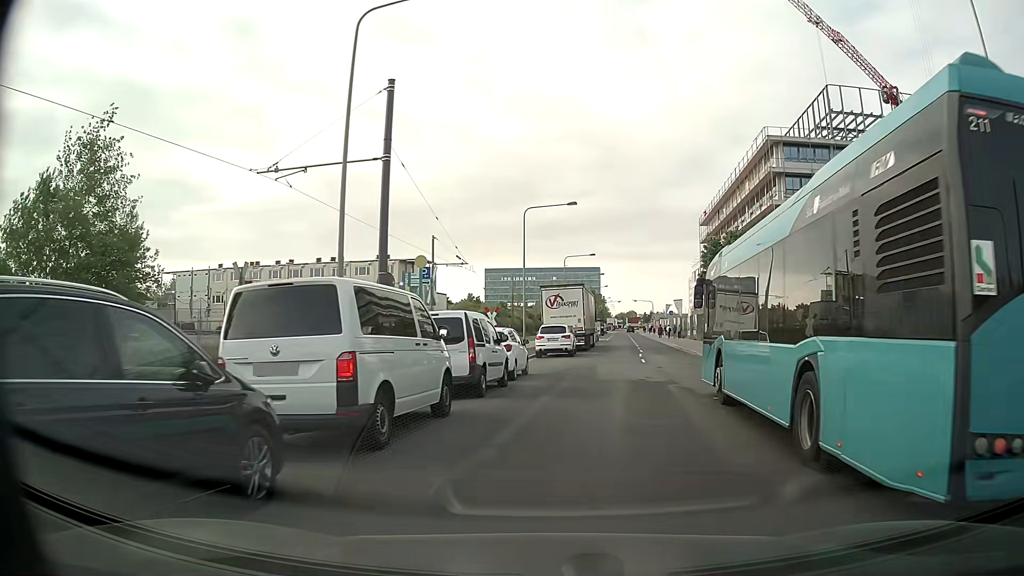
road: unclassified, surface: asphalt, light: Day
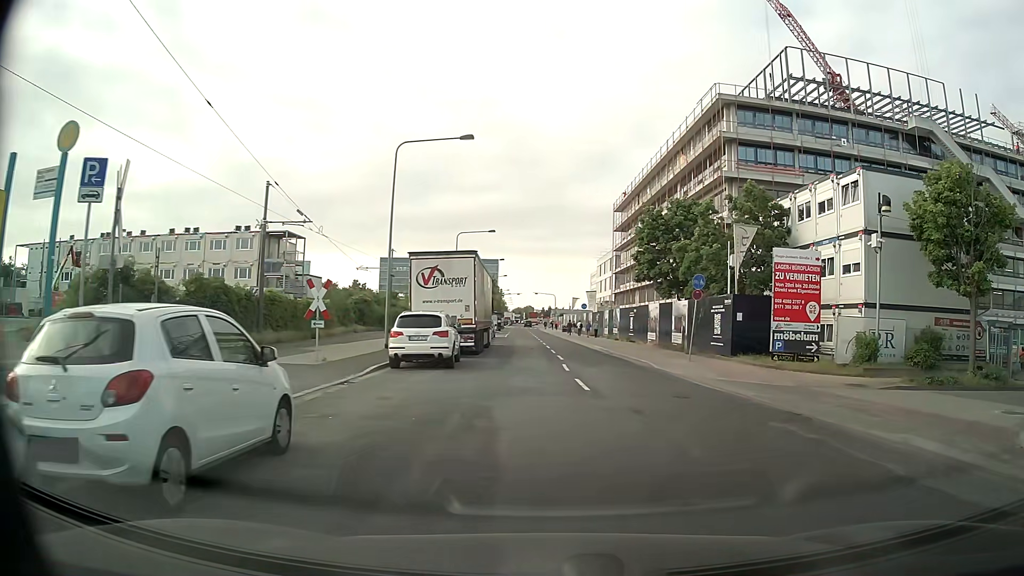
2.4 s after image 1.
(+0.8, +14.4) m; +8°
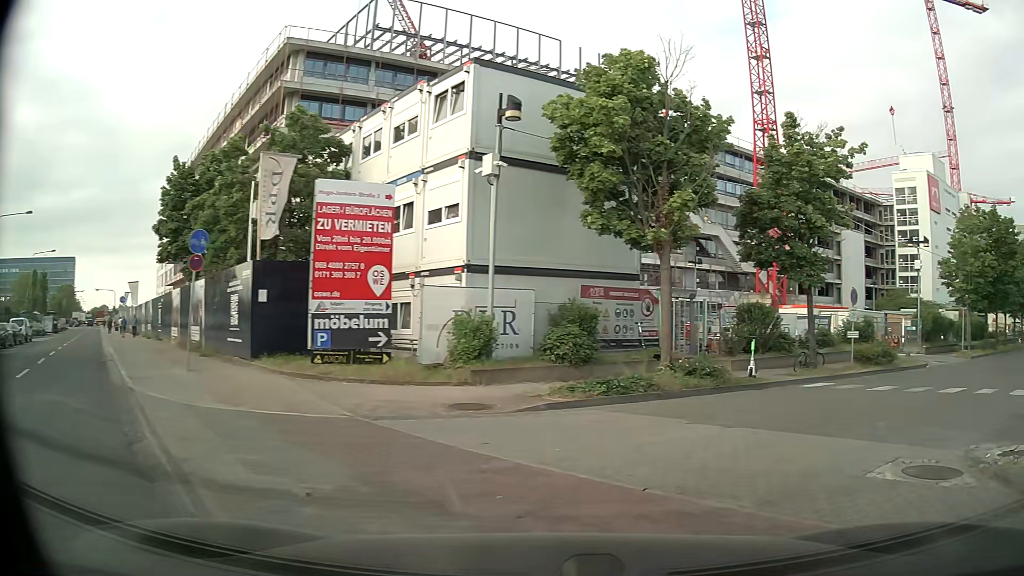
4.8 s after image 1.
(+2.9, +9.8) m; +35°
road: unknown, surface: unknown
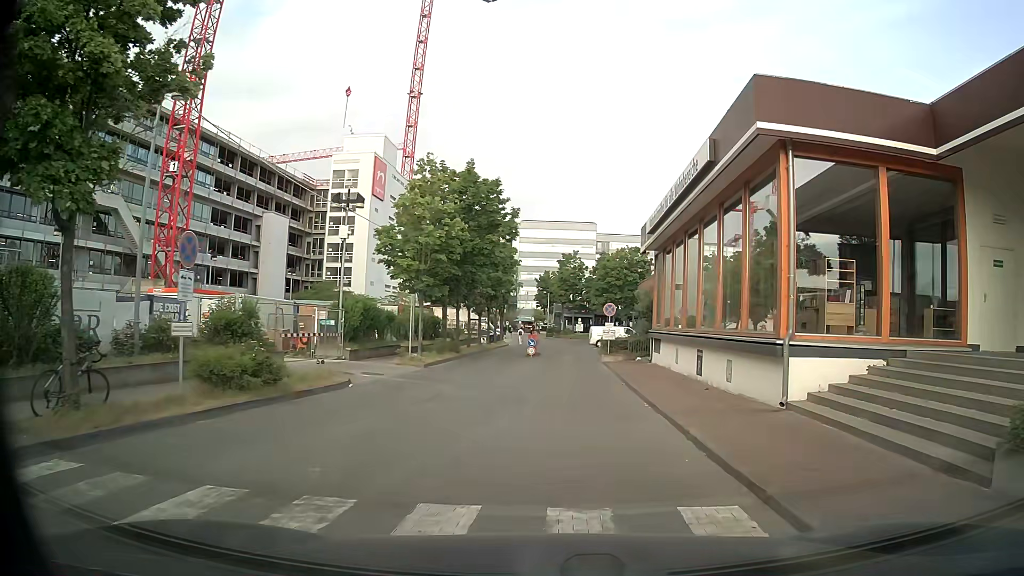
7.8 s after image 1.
(+6.1, +11.0) m; +52°
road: service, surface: paving_stones
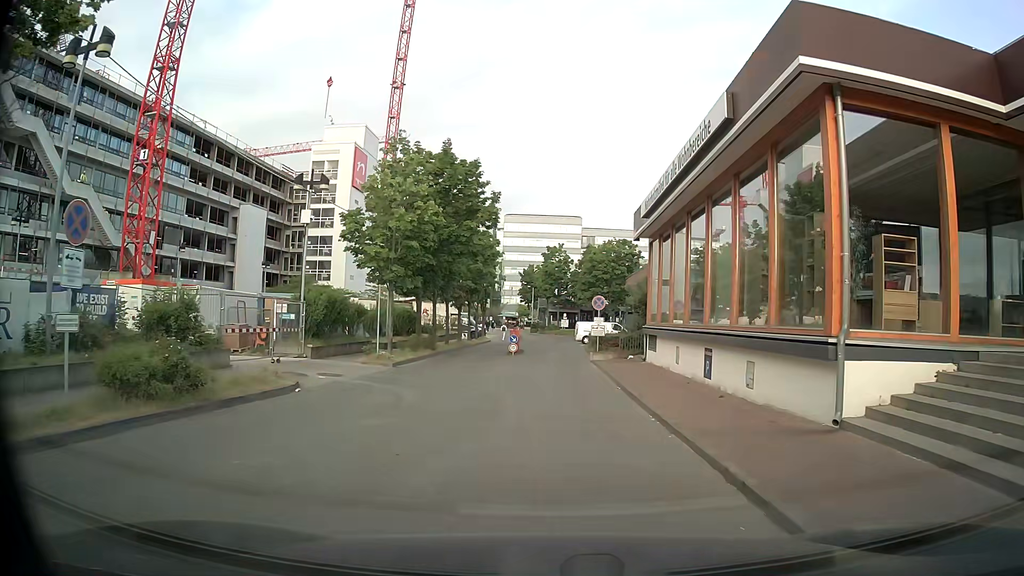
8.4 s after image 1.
(0.0, +2.8) m; +1°
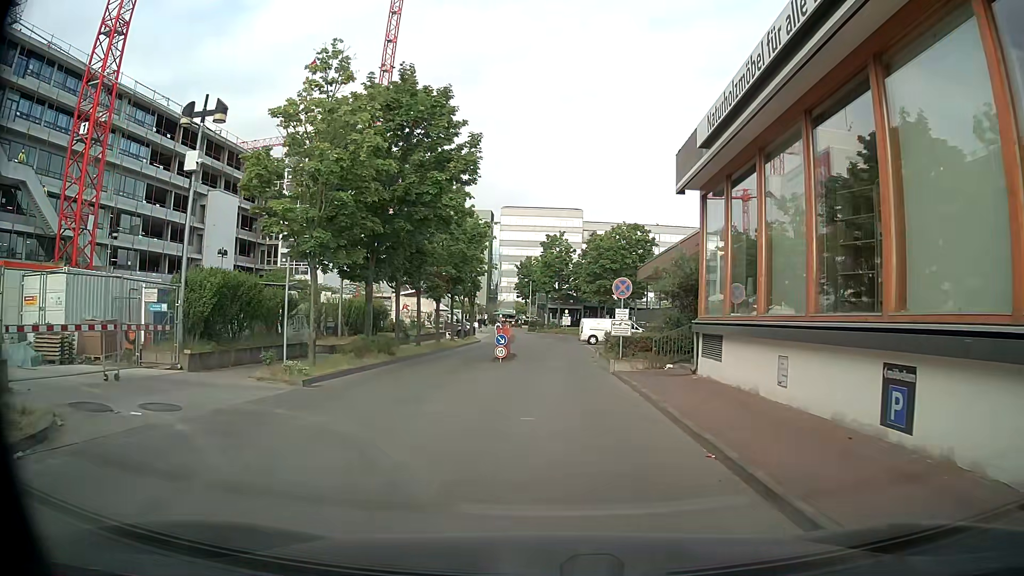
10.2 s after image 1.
(0.0, +9.1) m; -1°
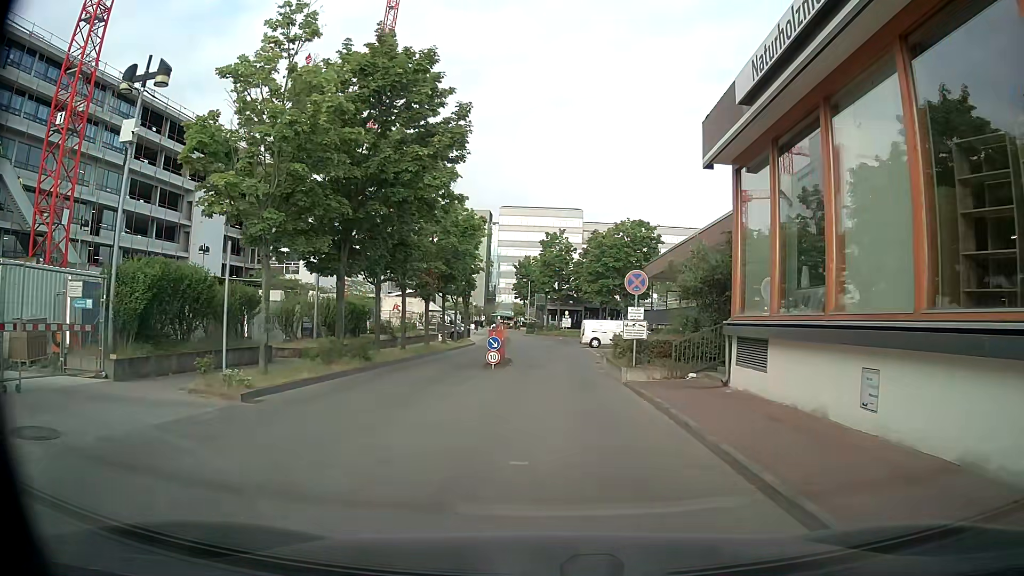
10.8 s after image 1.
(0.0, +3.2) m; 0°
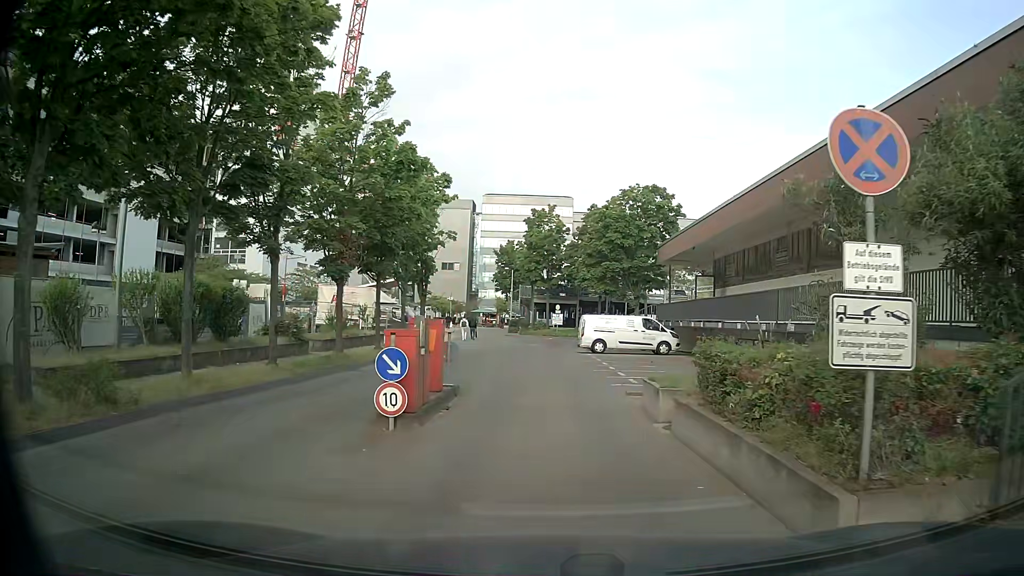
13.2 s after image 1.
(+0.1, +12.9) m; +1°
